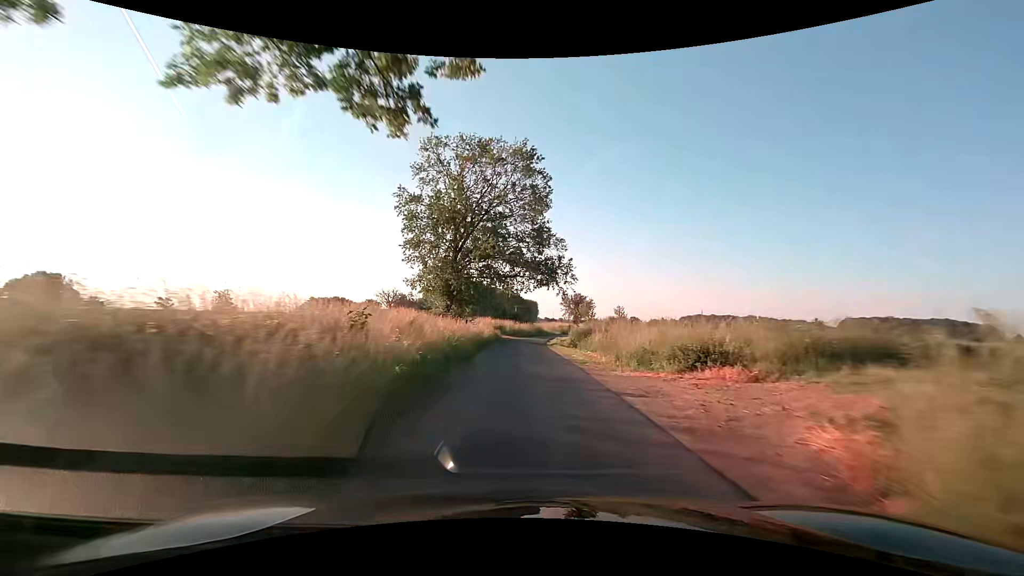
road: unclassified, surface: asphalt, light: Day
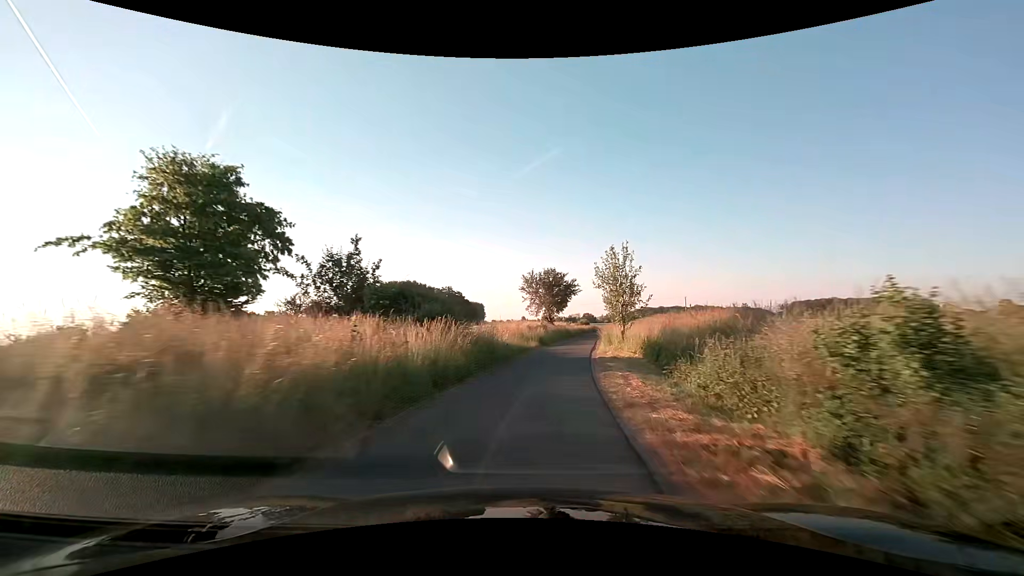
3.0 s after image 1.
(+1.5, +50.4) m; +6°
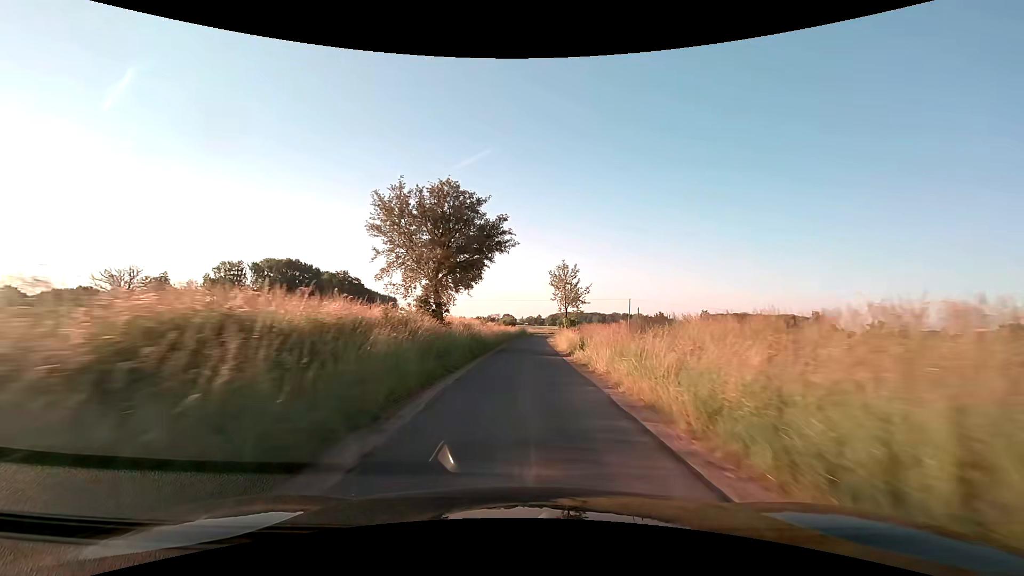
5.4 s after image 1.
(+3.9, +40.5) m; +10°
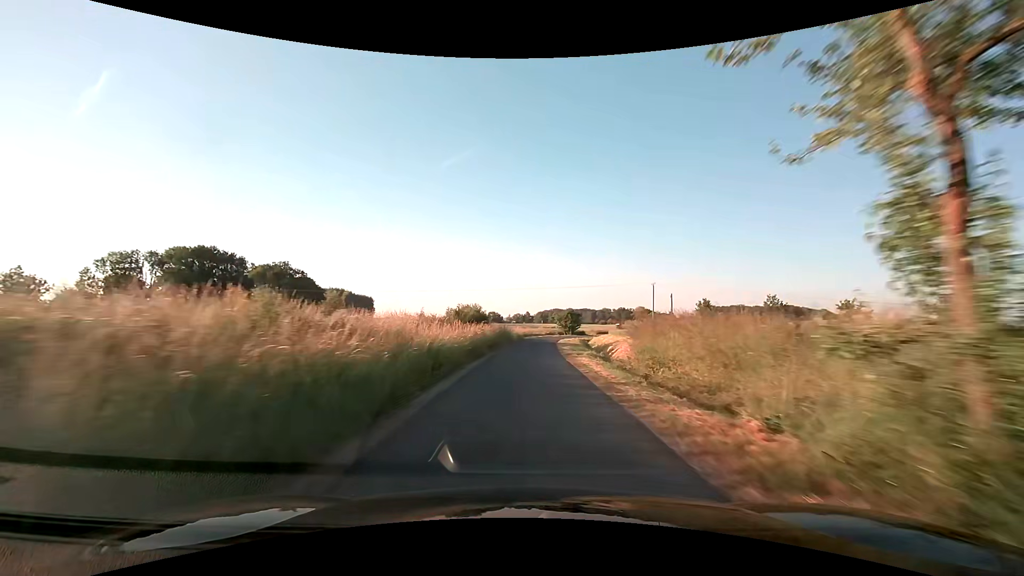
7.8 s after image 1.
(+0.6, +41.6) m; +2°
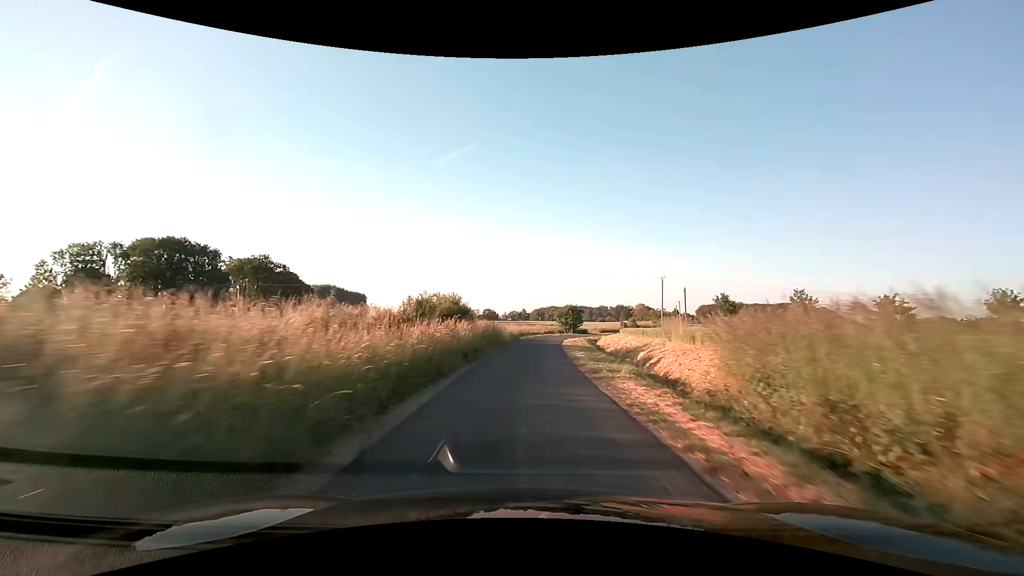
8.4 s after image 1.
(0.0, +10.3) m; 0°
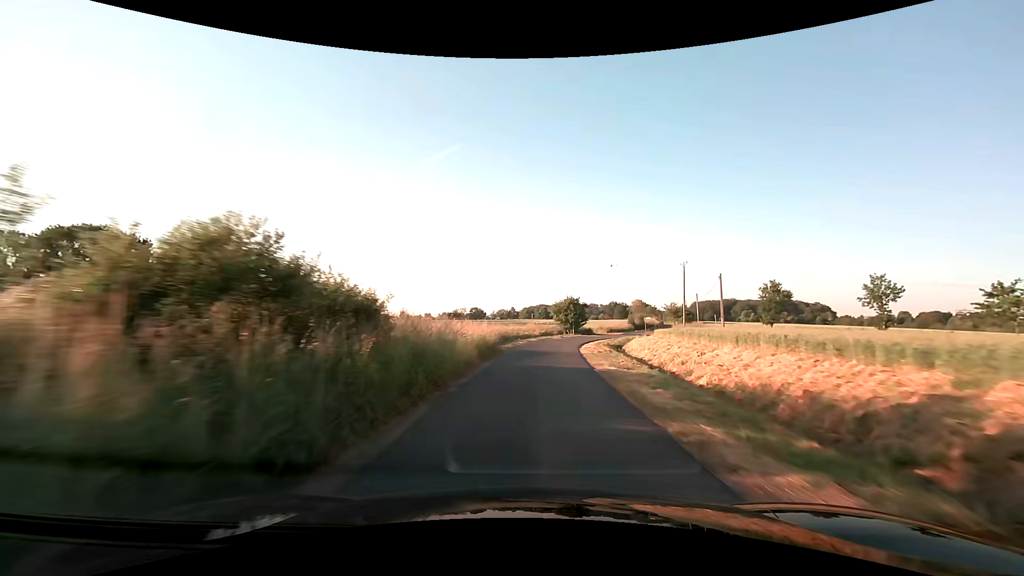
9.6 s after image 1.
(+0.2, +20.3) m; +1°
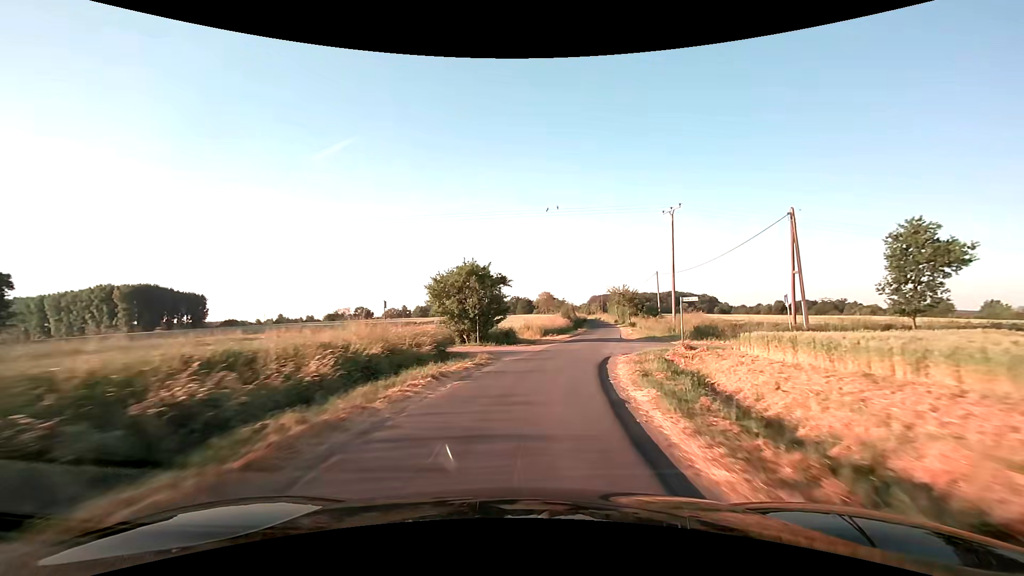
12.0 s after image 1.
(+3.4, +39.1) m; +12°
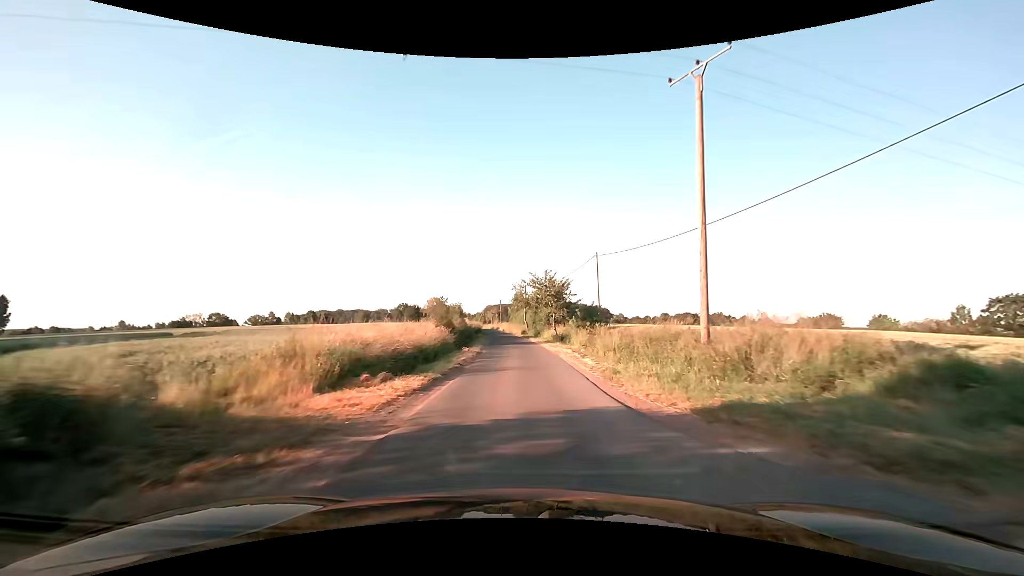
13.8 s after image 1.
(+3.3, +29.0) m; +12°
(0, +10) (0, +20) (0, +30) (-1, +40) (-1, +50) (-2, +60) (-3, +70) (-4, +80) (-5, +90) (-6, +100) m
